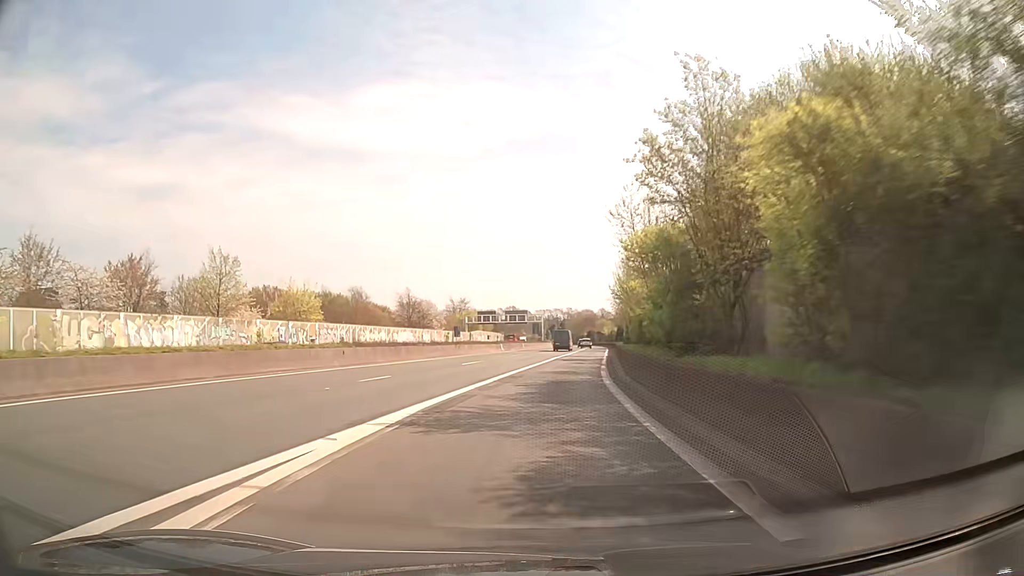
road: trunk_link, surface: asphalt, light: Day
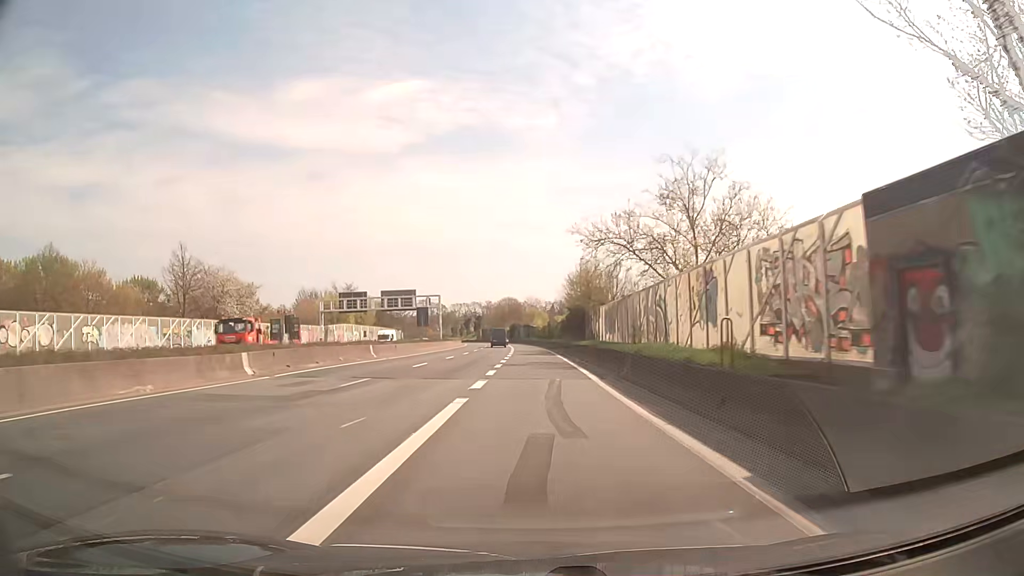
(+4.2, +54.4) m; +7°
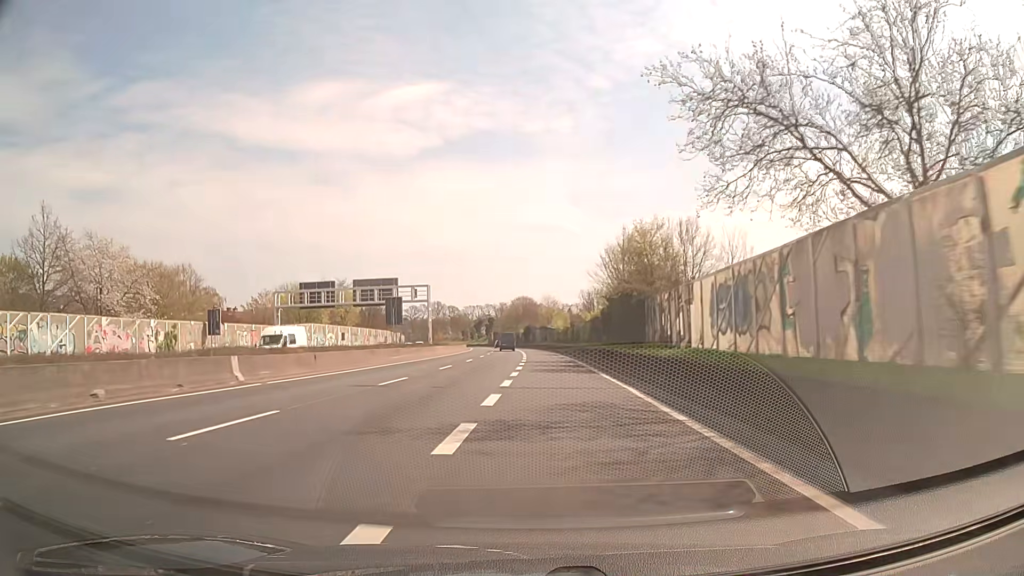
(-0.1, +22.0) m; -1°
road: trunk
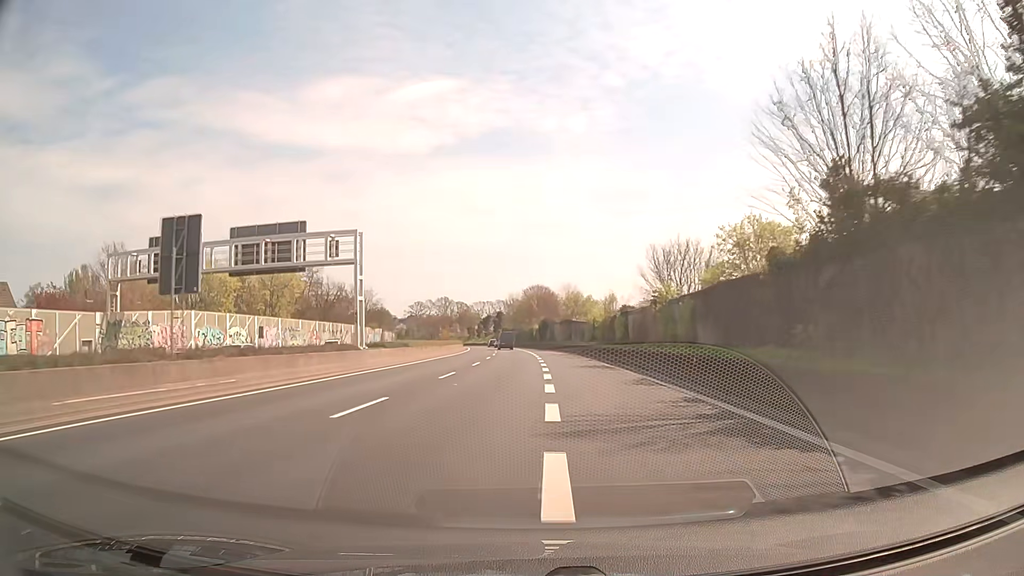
(-0.5, +33.0) m; -1°
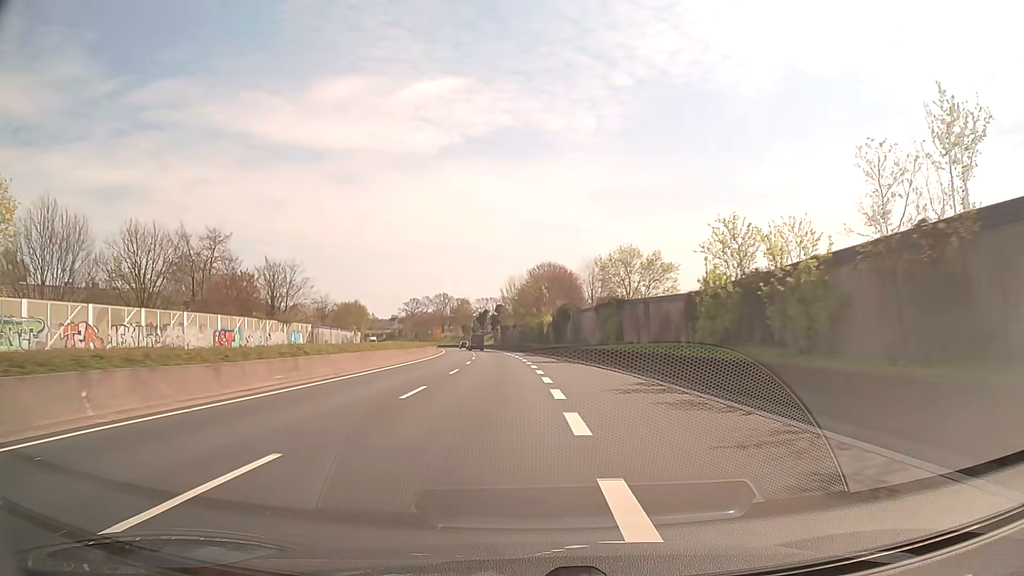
(+0.1, +43.9) m; 0°
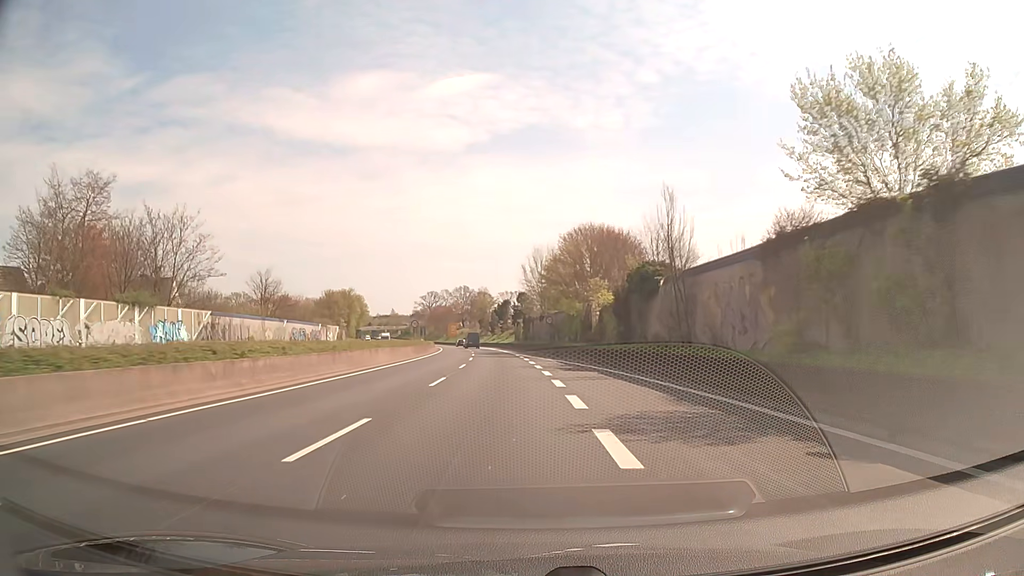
(-0.7, +32.8) m; -2°
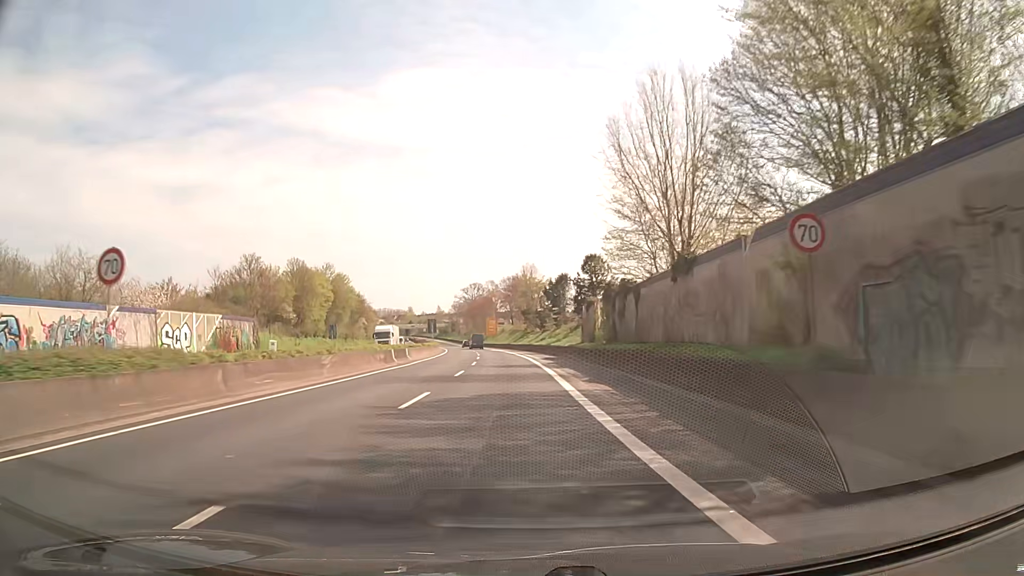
(-2.1, +54.5) m; -5°
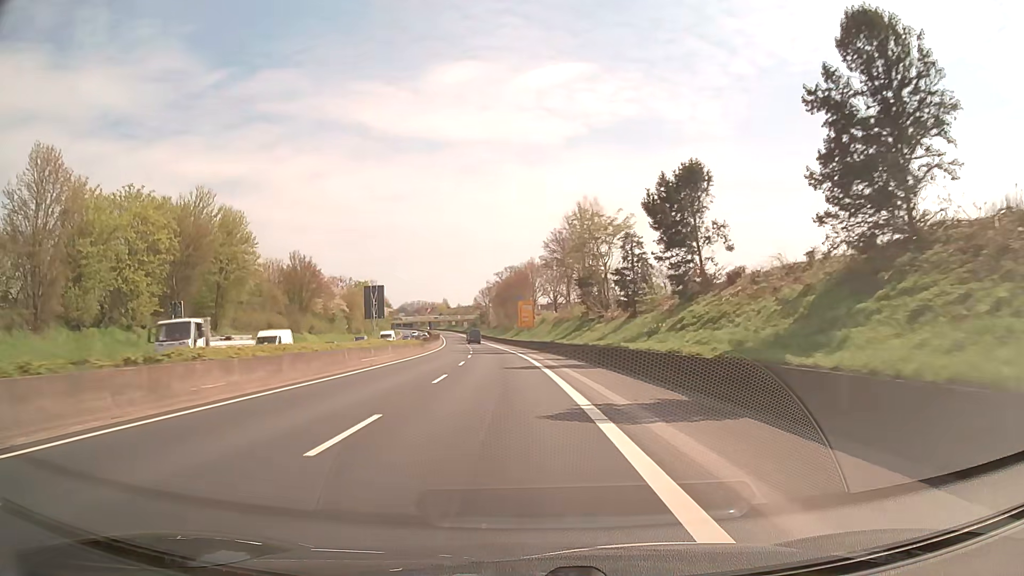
(-1.6, +54.2) m; -3°
(0, +10) (0, +20) (-1, +30) (-2, +40) (-2, +50) (-3, +60) (-4, +70) (-5, +80) (-6, +90) (-8, +100) m
